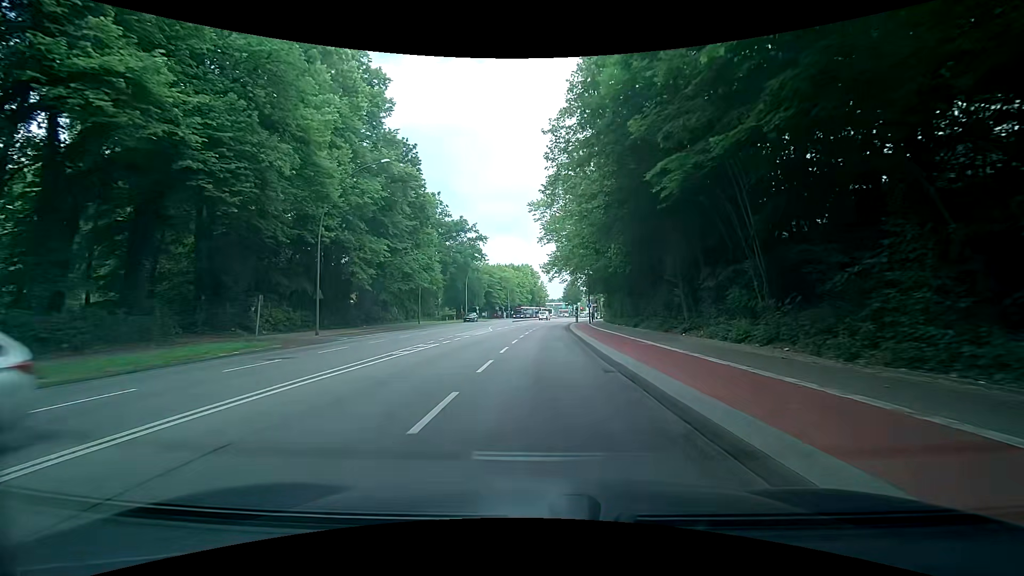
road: secondary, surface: asphalt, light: Day
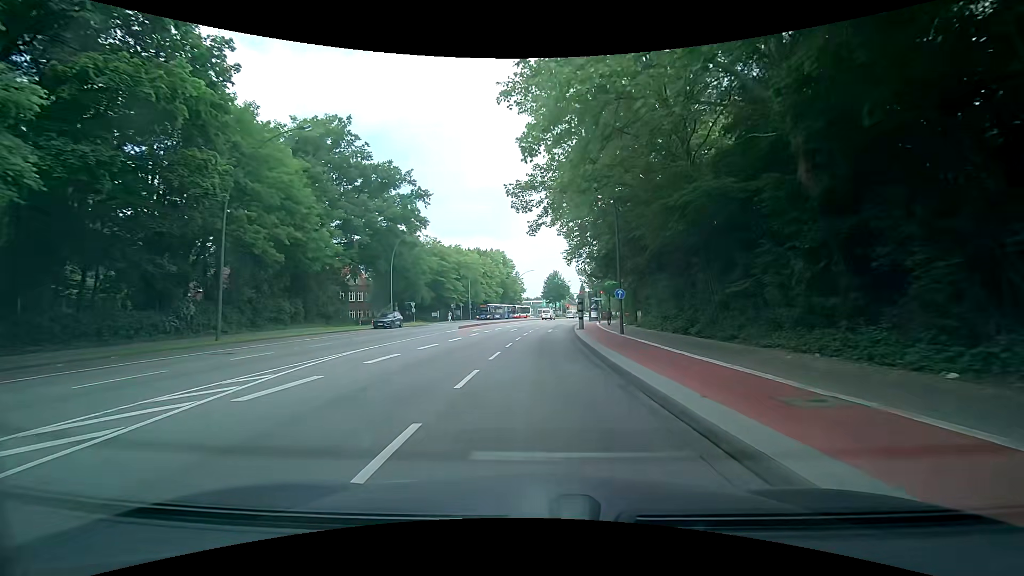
(+0.7, +38.4) m; +3°
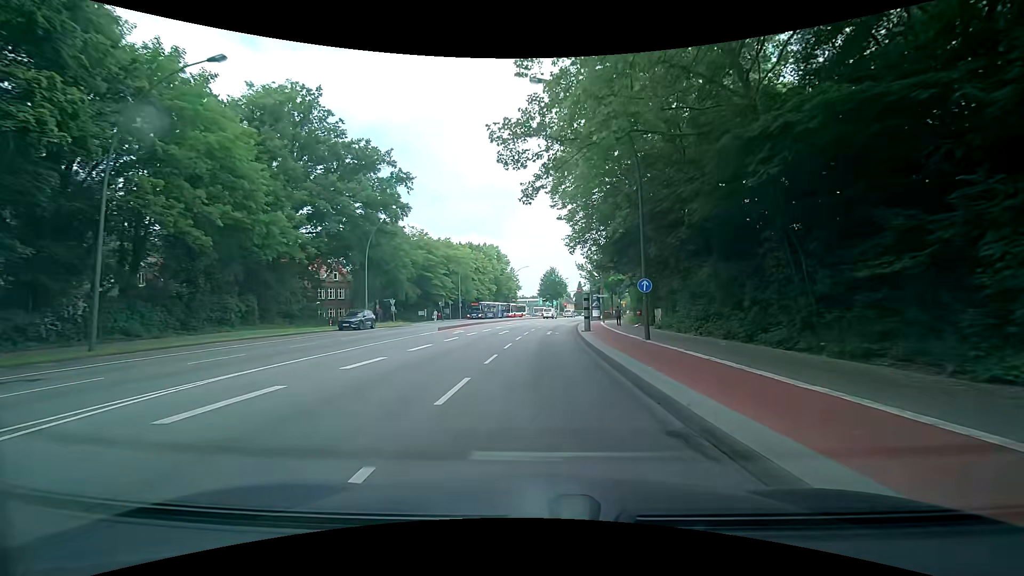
(0.0, +7.6) m; 0°
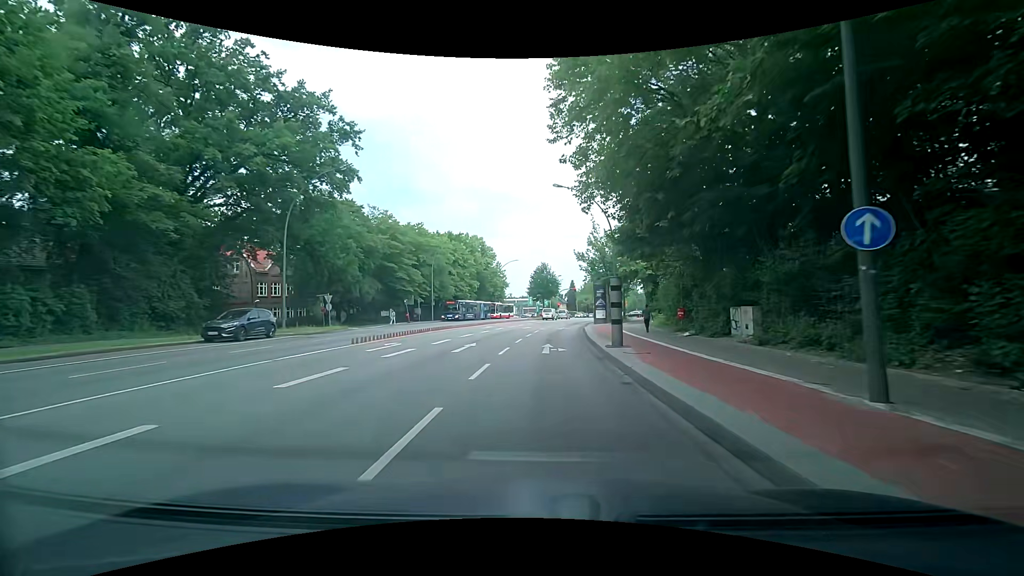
(+0.1, +15.3) m; 0°
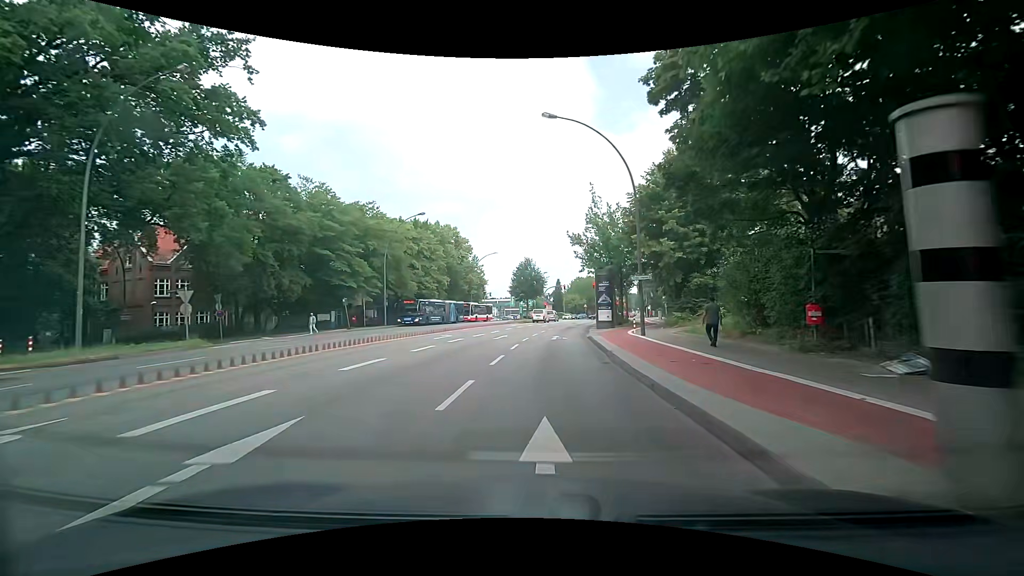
(+0.5, +15.2) m; +3°
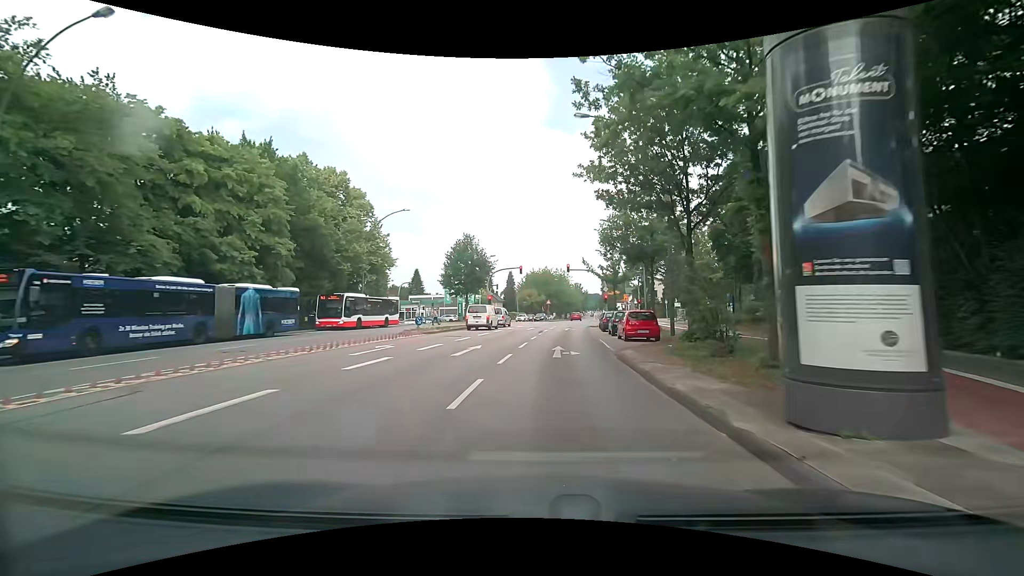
(+1.8, +35.4) m; +6°
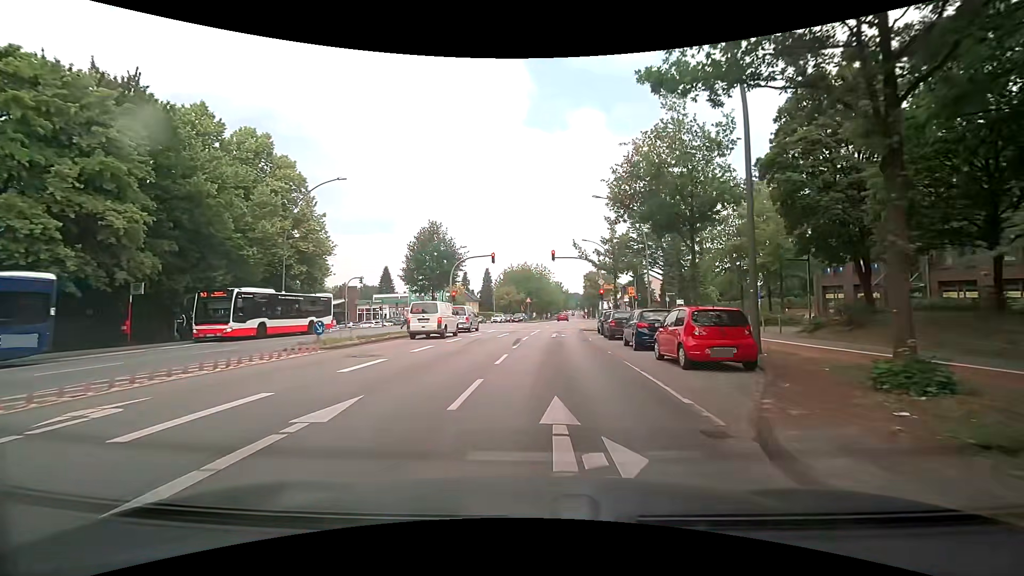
(+0.2, +11.8) m; +3°
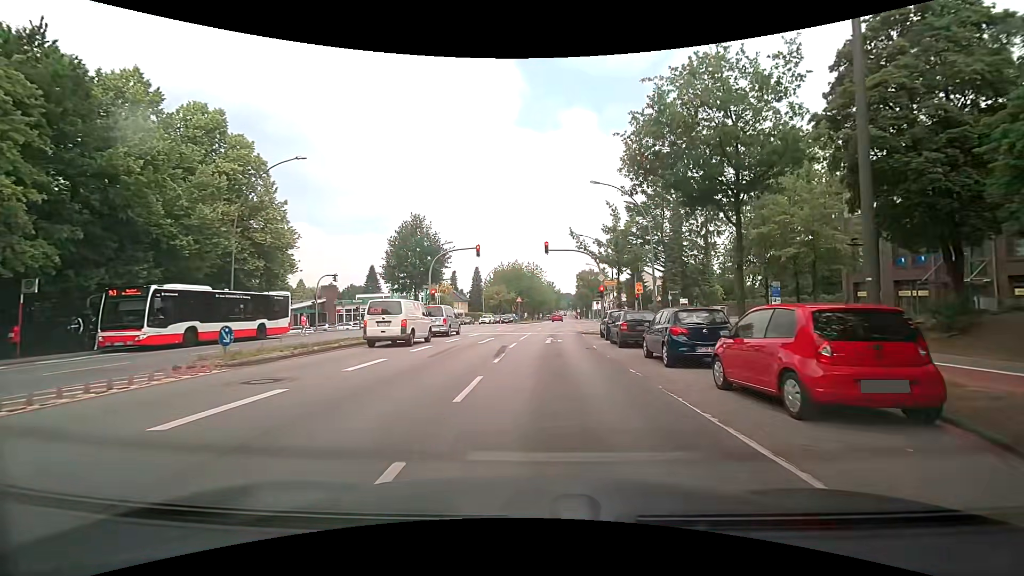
(0.0, +5.3) m; +1°
(0, +10) (+1, +20) (+1, +30) (+2, +40) (+3, +50) (+4, +60) (+4, +70) (+5, +80) (+6, +90) (+6, +100) m
